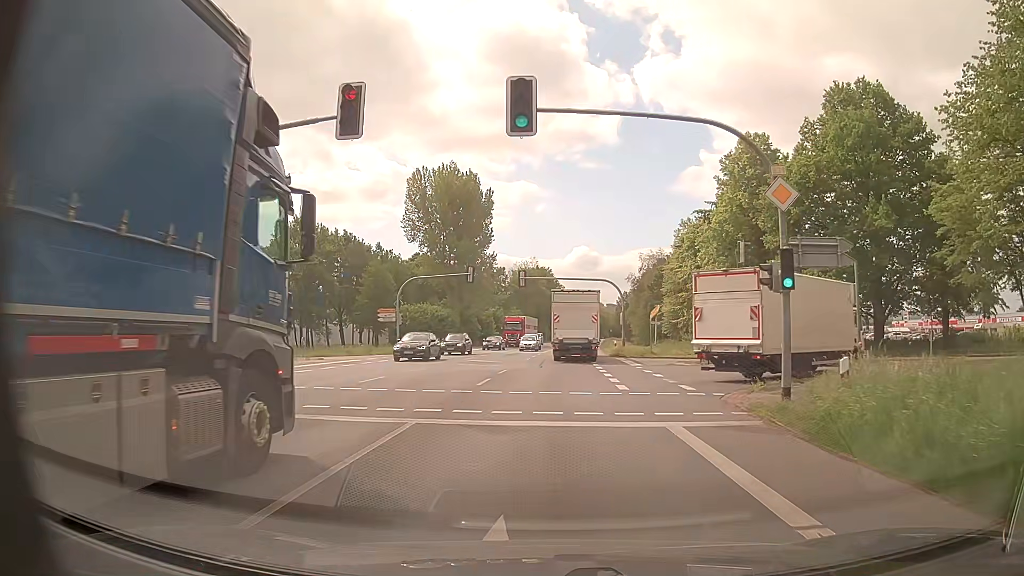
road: primary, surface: asphalt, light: Day
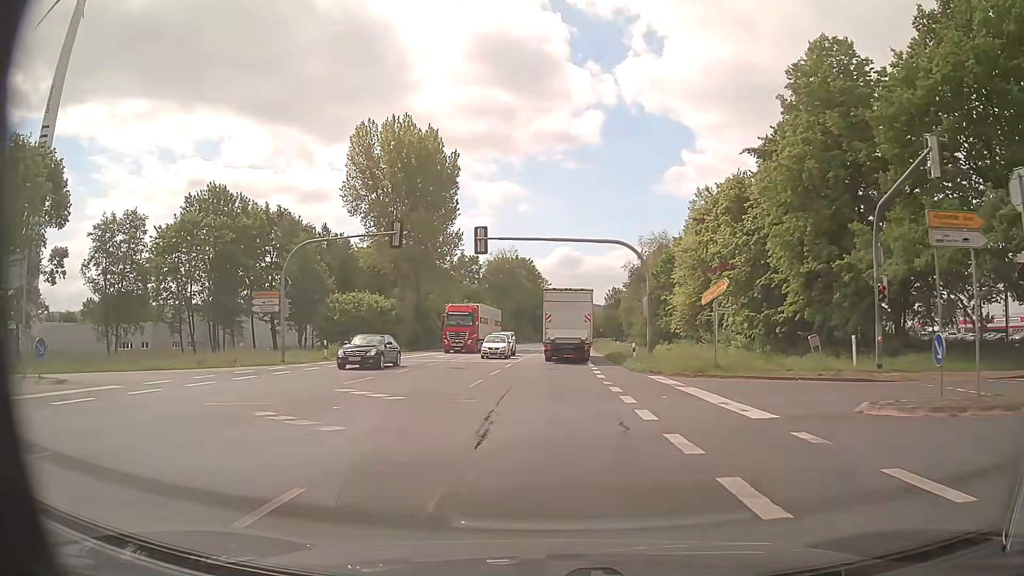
(+0.5, +22.0) m; +2°
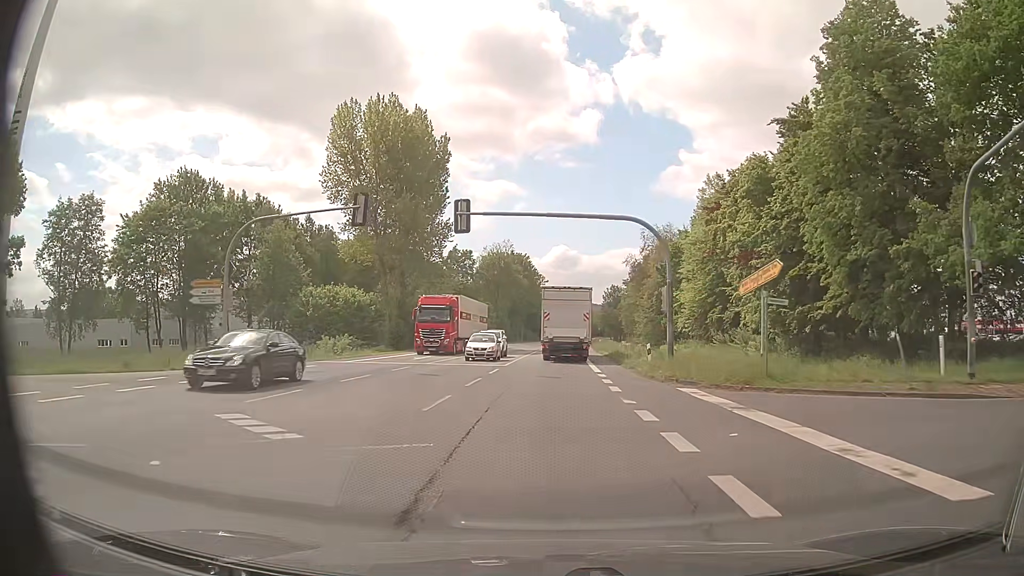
(0.0, +6.3) m; 0°
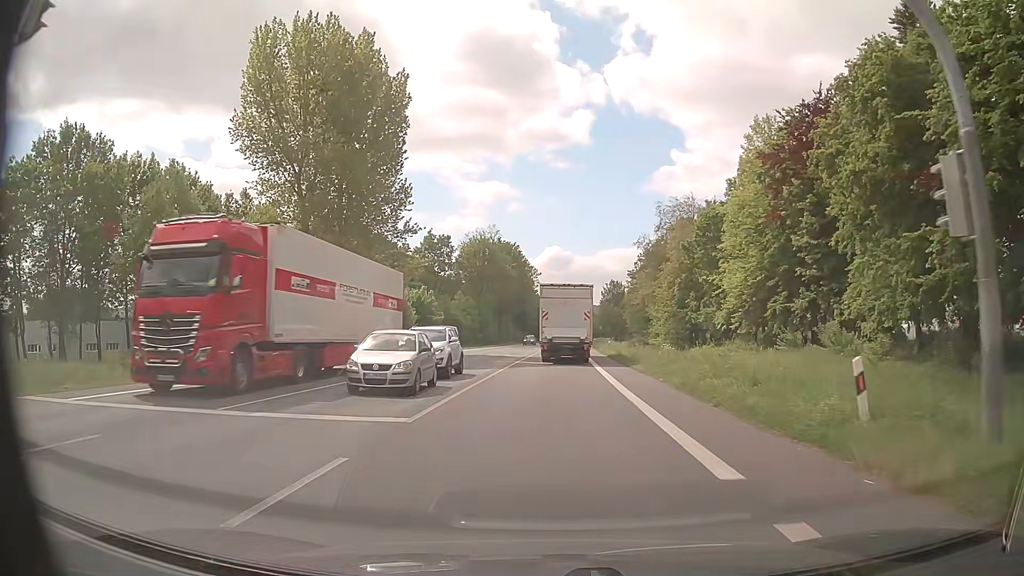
(+0.2, +20.0) m; 0°
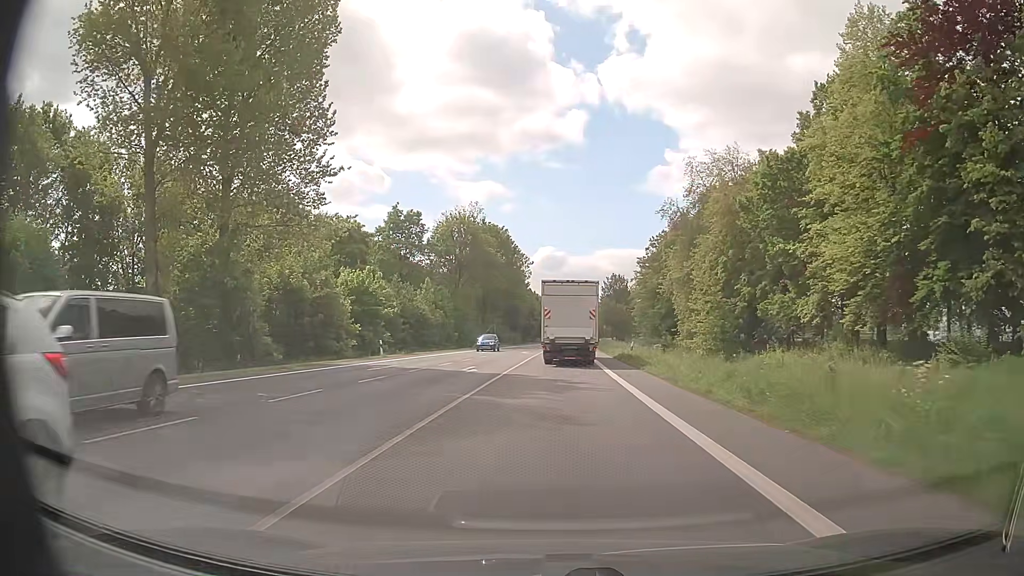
(+0.1, +20.6) m; +1°
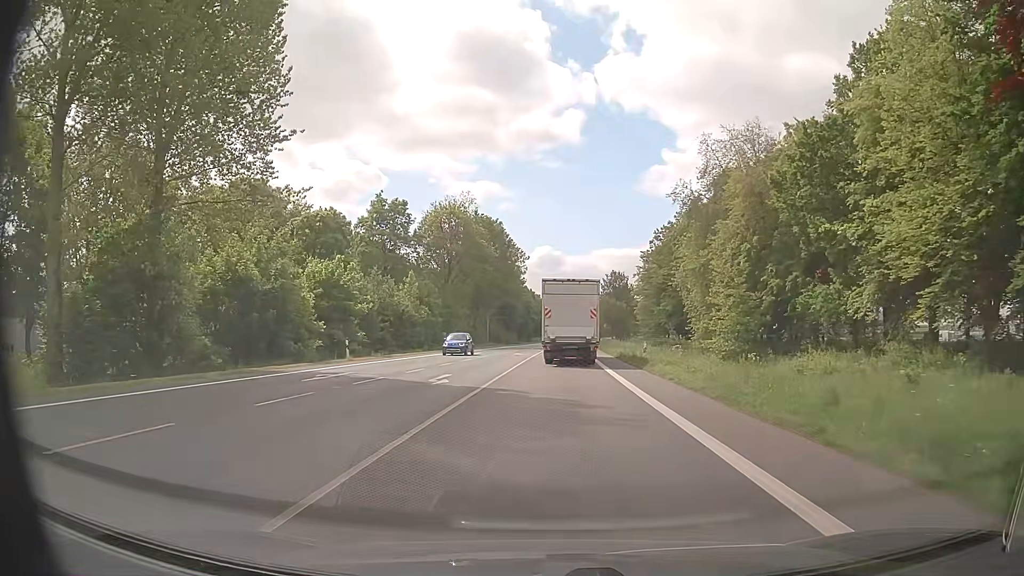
(0.0, +6.9) m; 0°
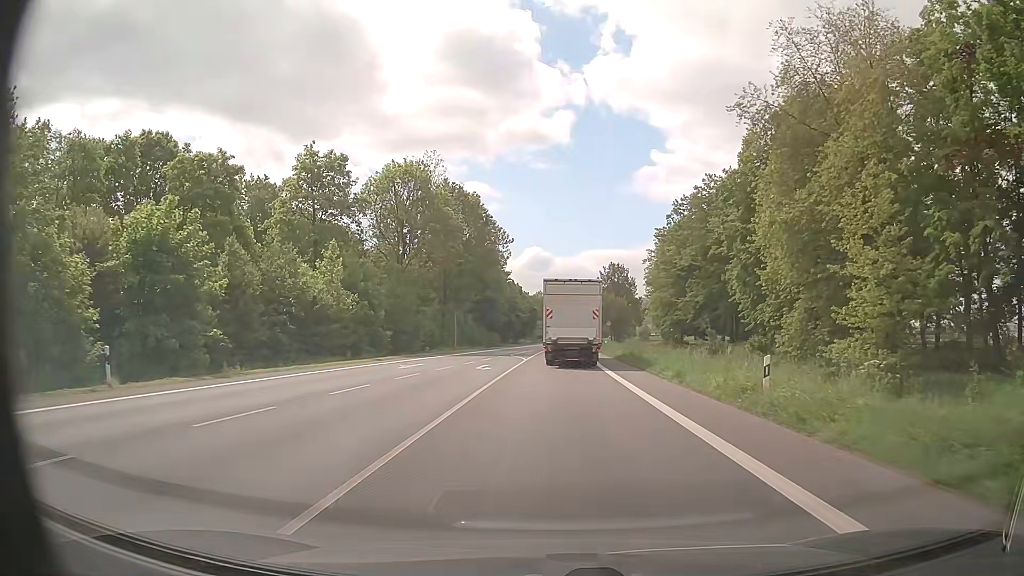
(+0.2, +21.1) m; +1°
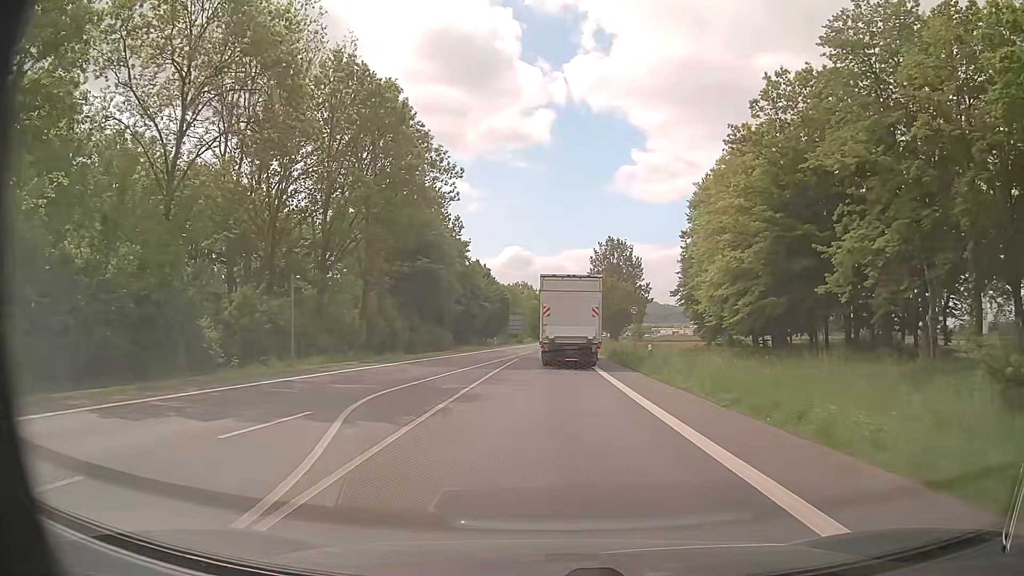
(+0.4, +37.1) m; +2°
(0, +10) (0, +20) (0, +30) (0, +40) (+1, +50) (+1, +60) (+1, +70) (+2, +80) (+2, +90) (+3, +100) m
